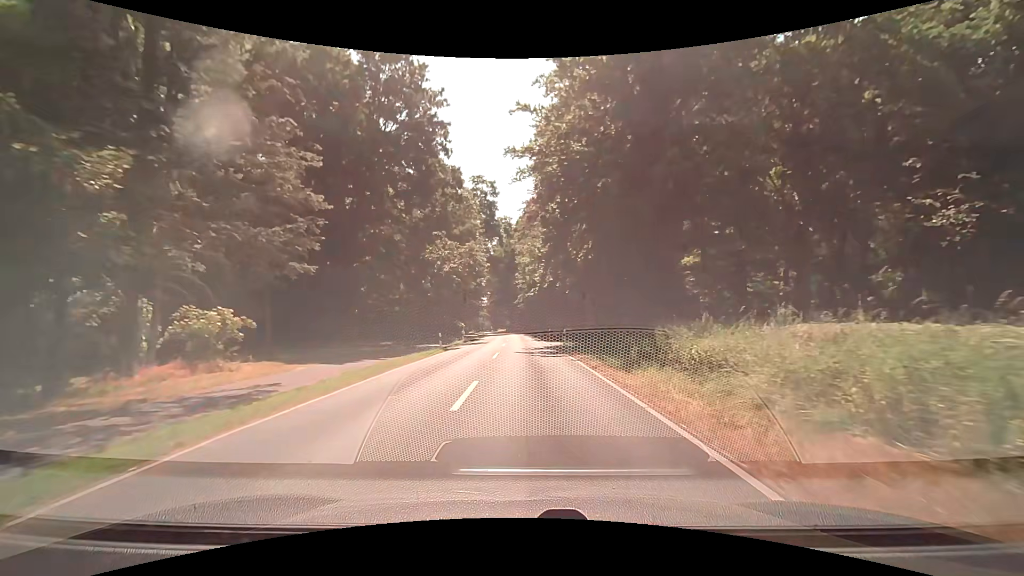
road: secondary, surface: asphalt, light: Day
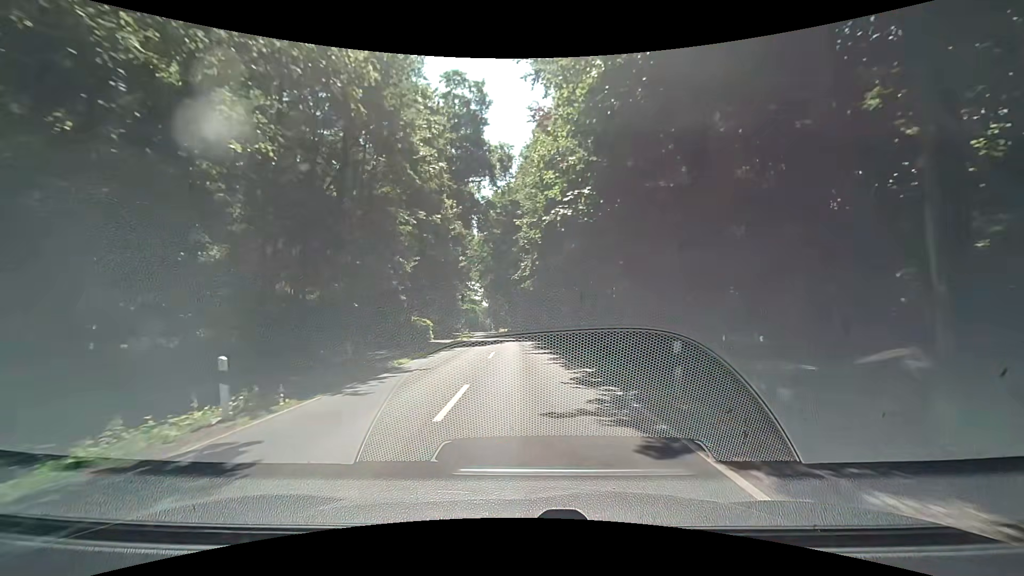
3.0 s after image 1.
(-0.1, +37.4) m; -1°
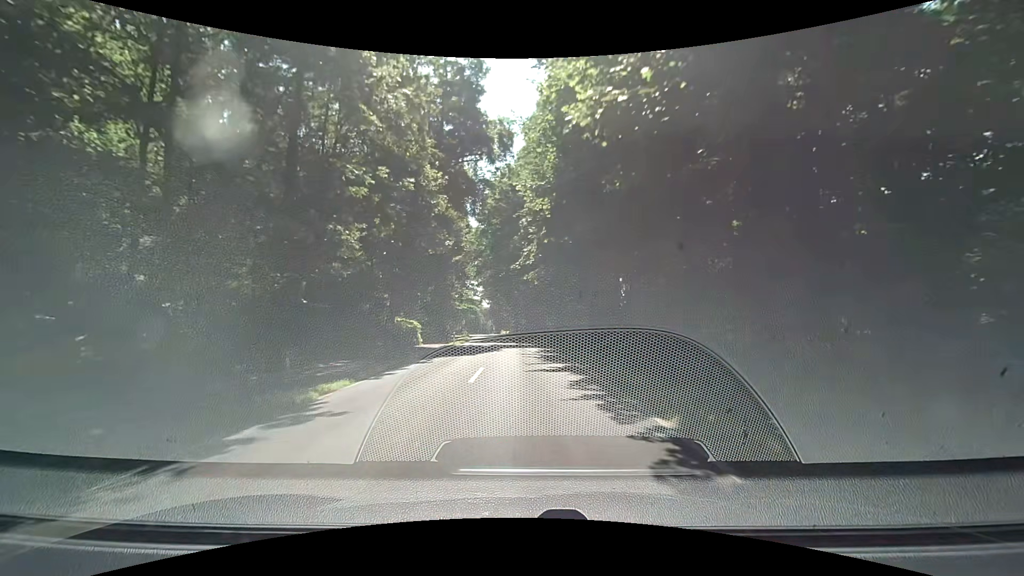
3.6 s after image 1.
(0.0, +7.5) m; -1°
(0, +10) (0, +20) (0, +30) (0, +40) (-1, +50) (-1, +60) (-2, +70) (-3, +80) (-4, +90) (-5, +100) m
